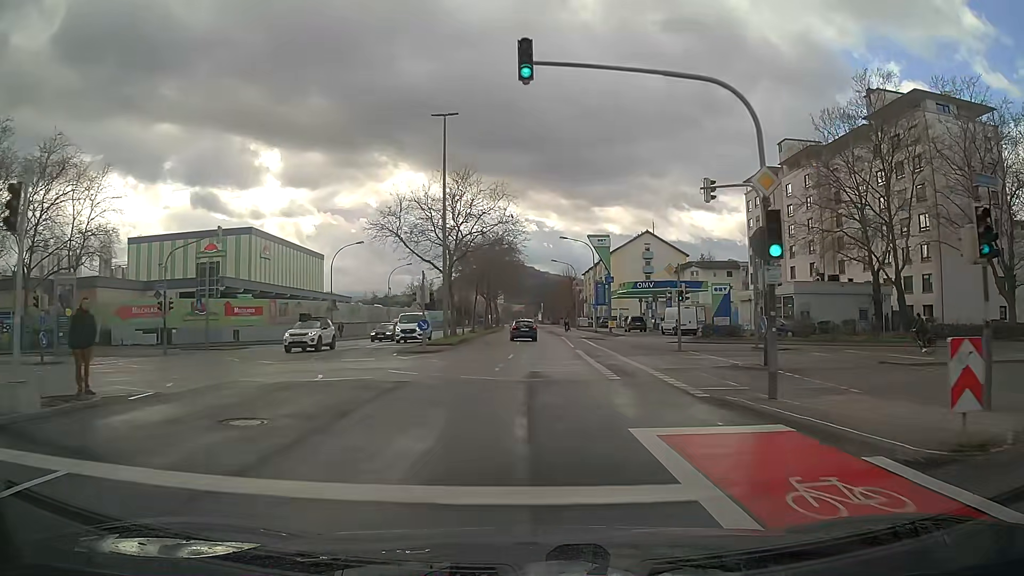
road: secondary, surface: asphalt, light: Day
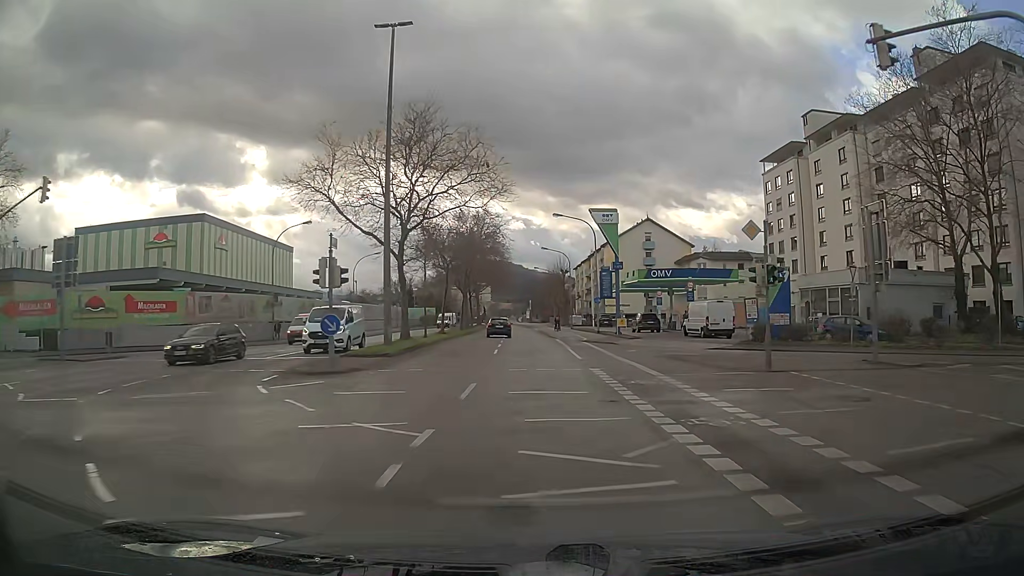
(+0.1, +13.7) m; +1°
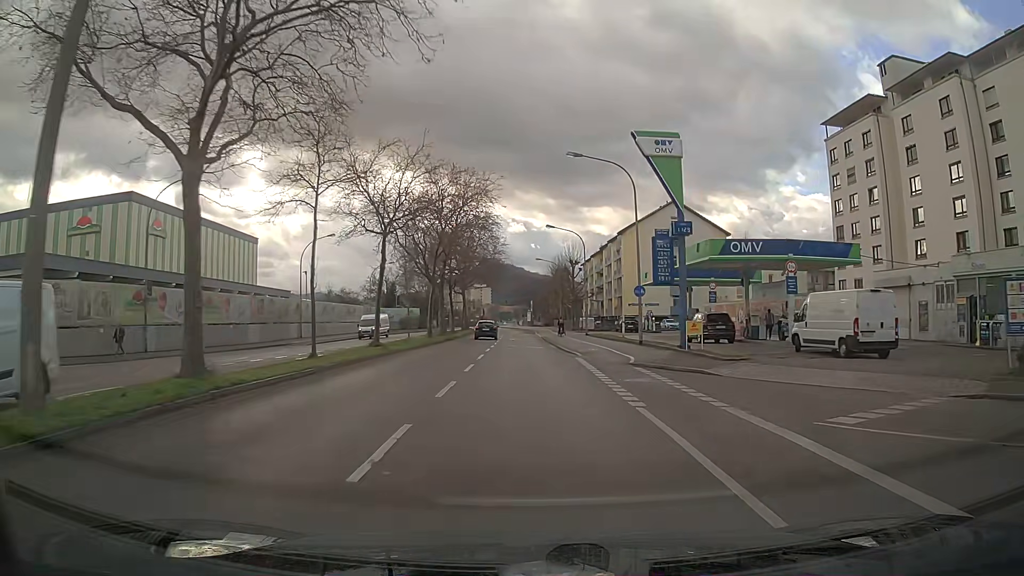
(0.0, +21.1) m; 0°
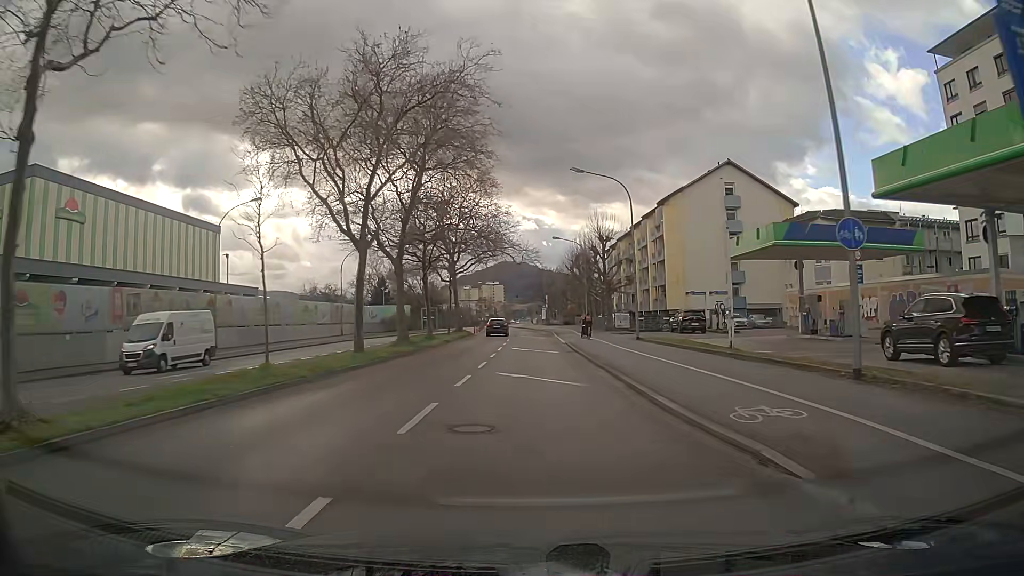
(-0.3, +21.9) m; -1°
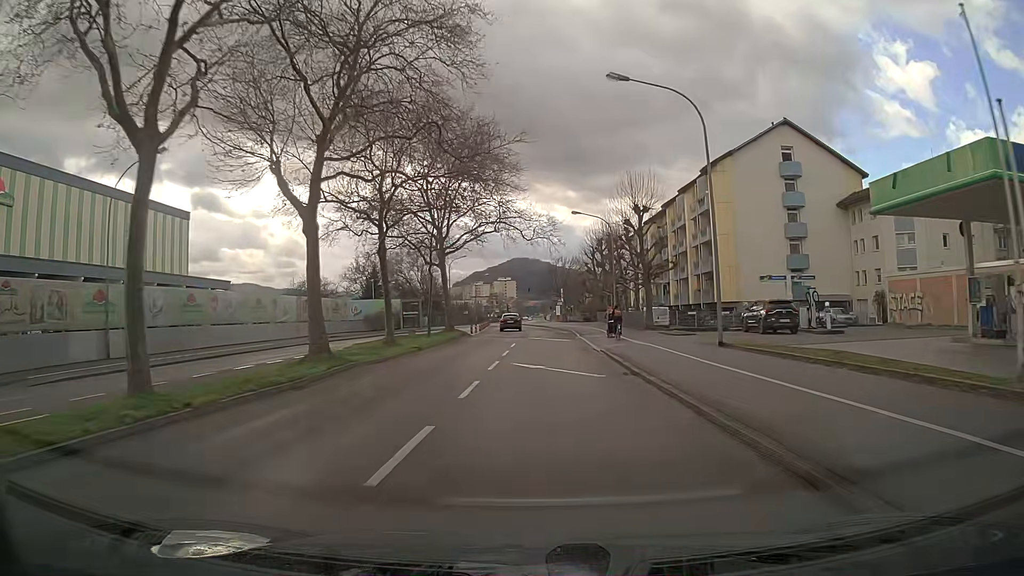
(-0.1, +14.7) m; -1°
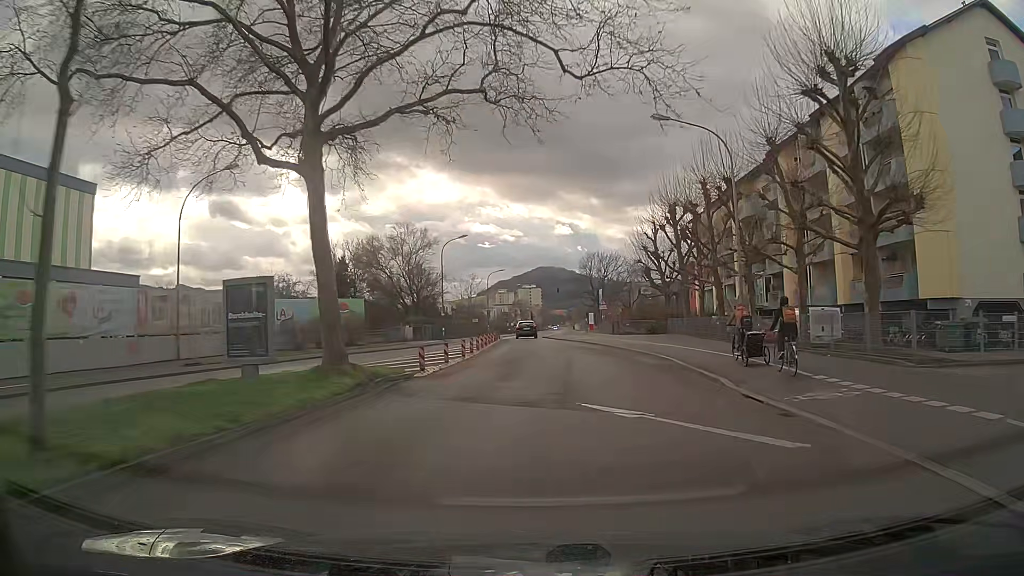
(-0.5, +29.4) m; -2°
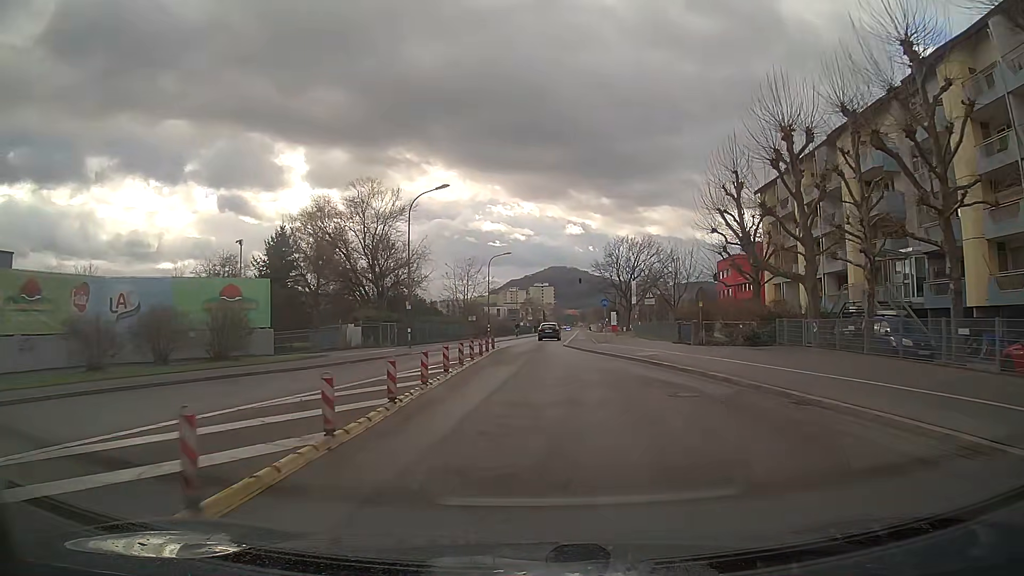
(-0.2, +21.6) m; -1°
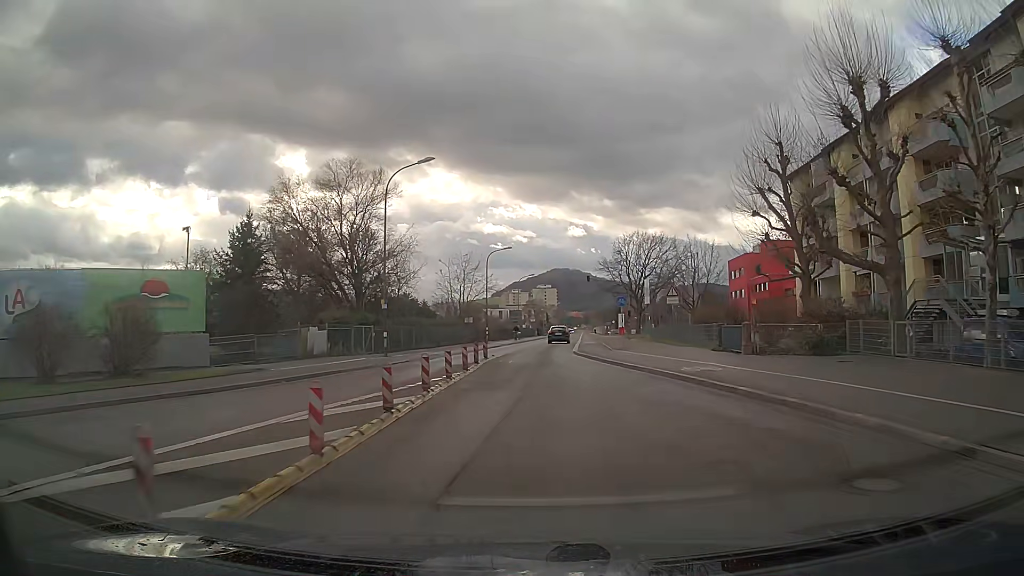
(0.0, +7.1) m; 0°
(0, +10) (0, +20) (0, +30) (+1, +40) (+2, +50) (+2, +60) (+3, +70) (+4, +80) (+5, +90) (+5, +100) m
